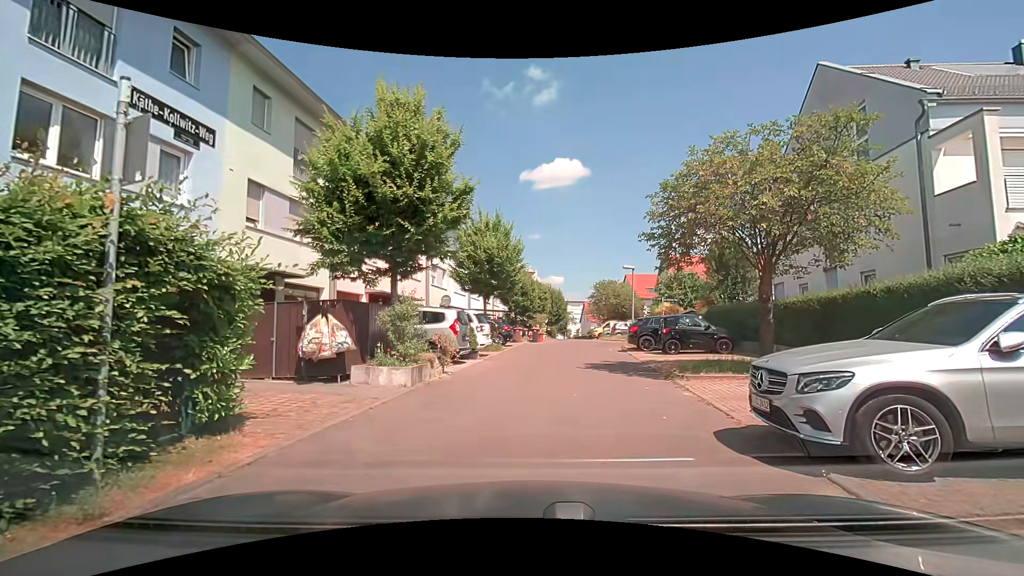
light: Day
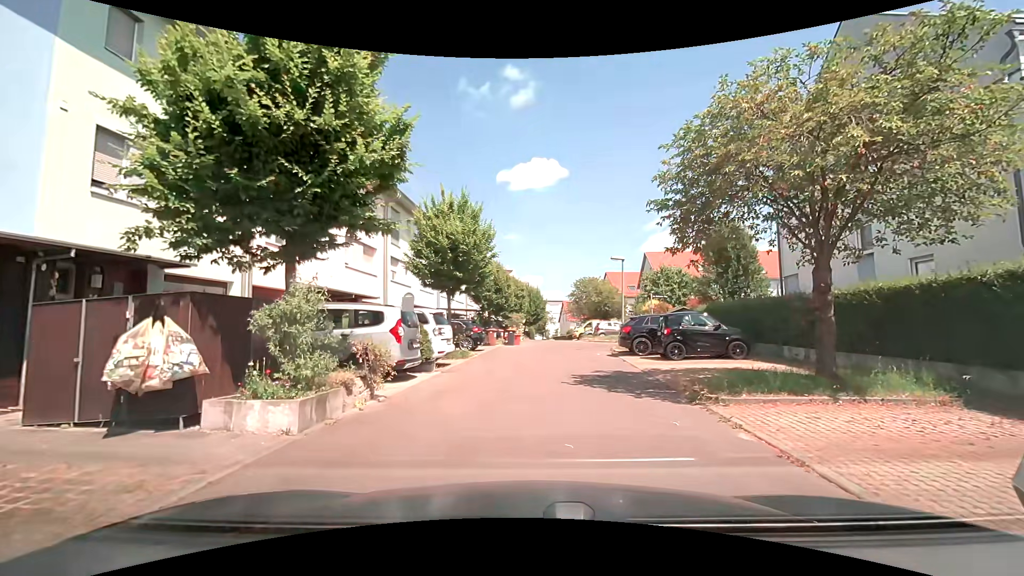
(+0.1, +3.8) m; +3°
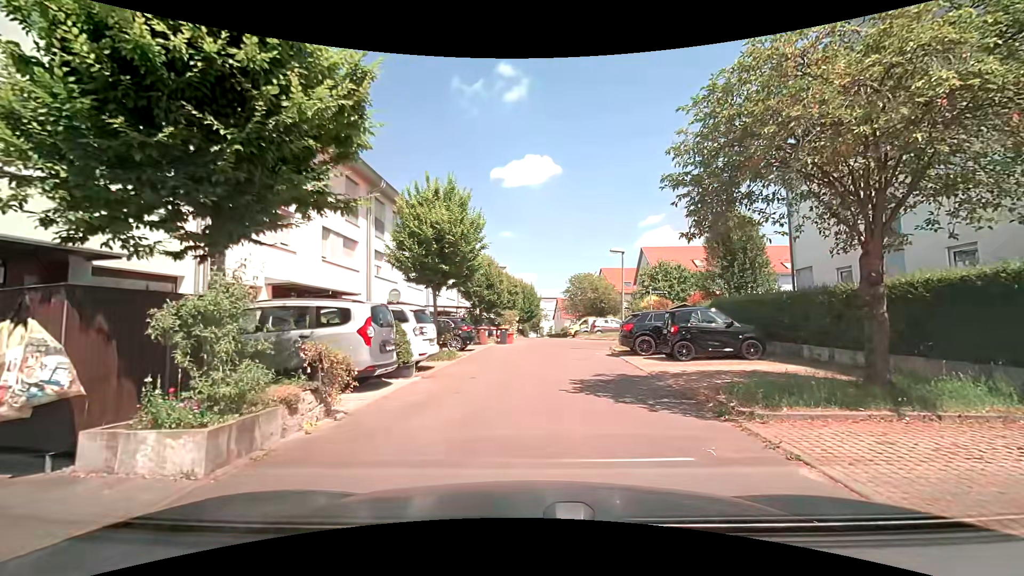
(0.0, +1.6) m; 0°
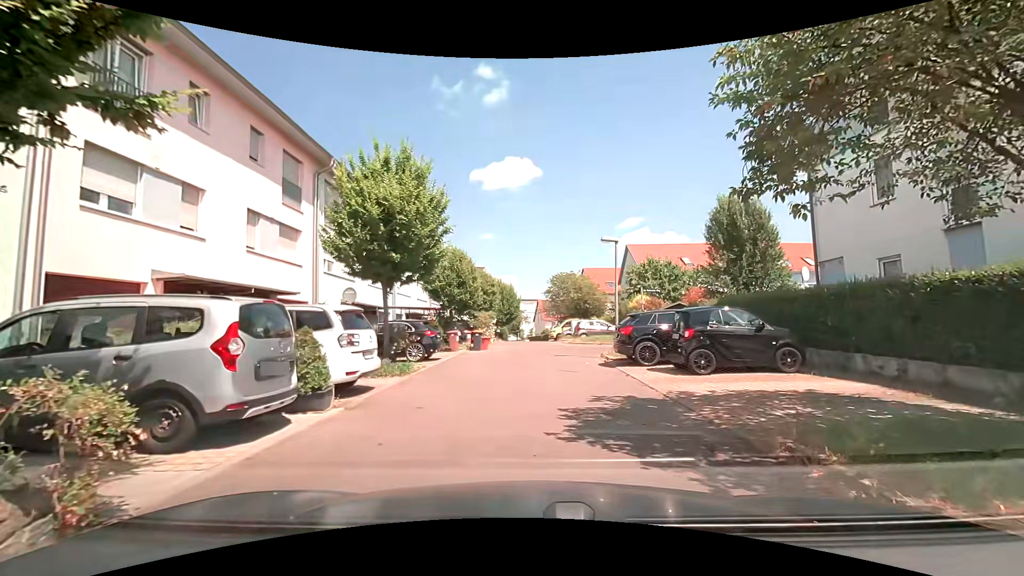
(+0.1, +3.4) m; +2°
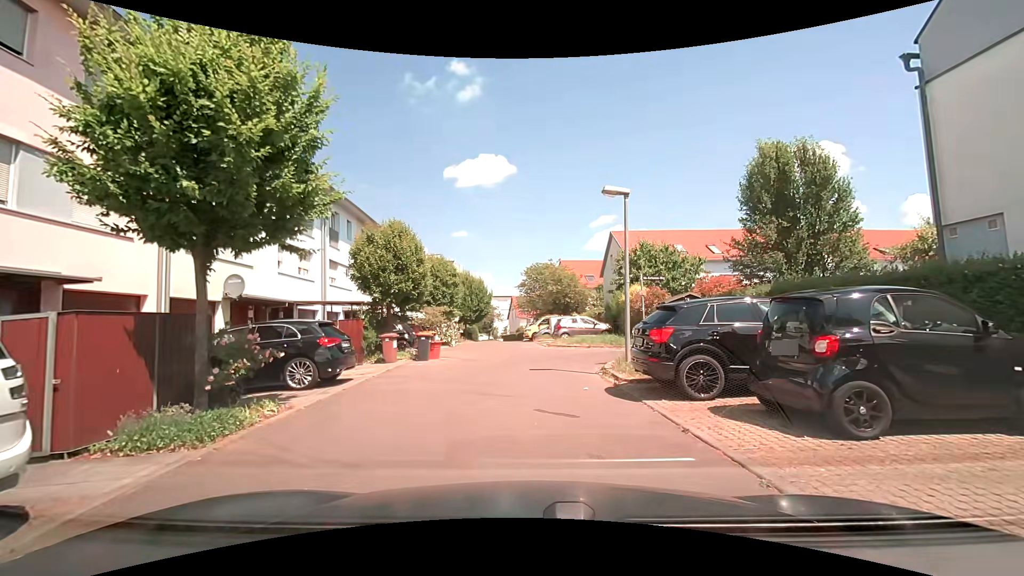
(+0.2, +6.3) m; +4°
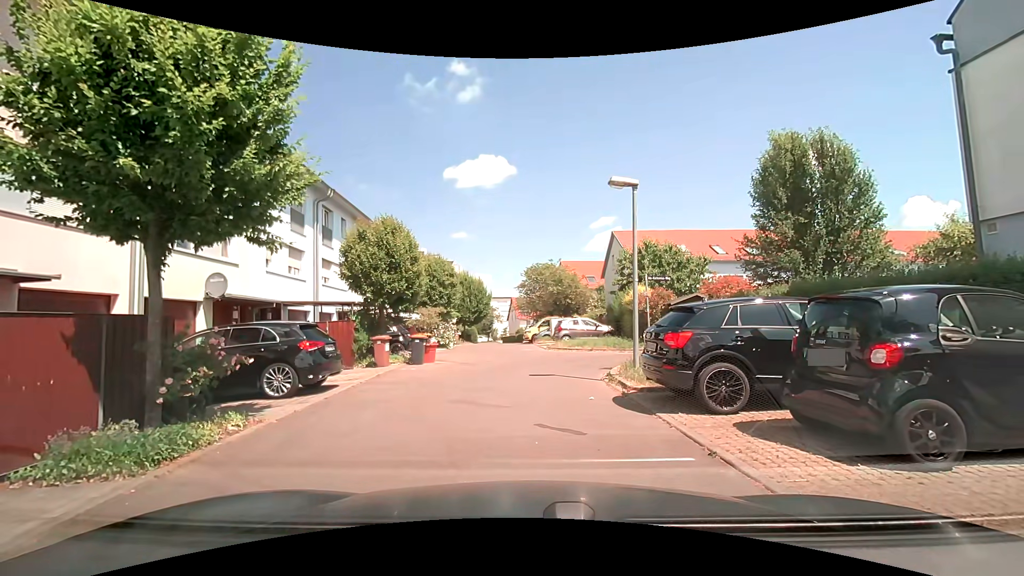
(0.0, +0.8) m; -2°
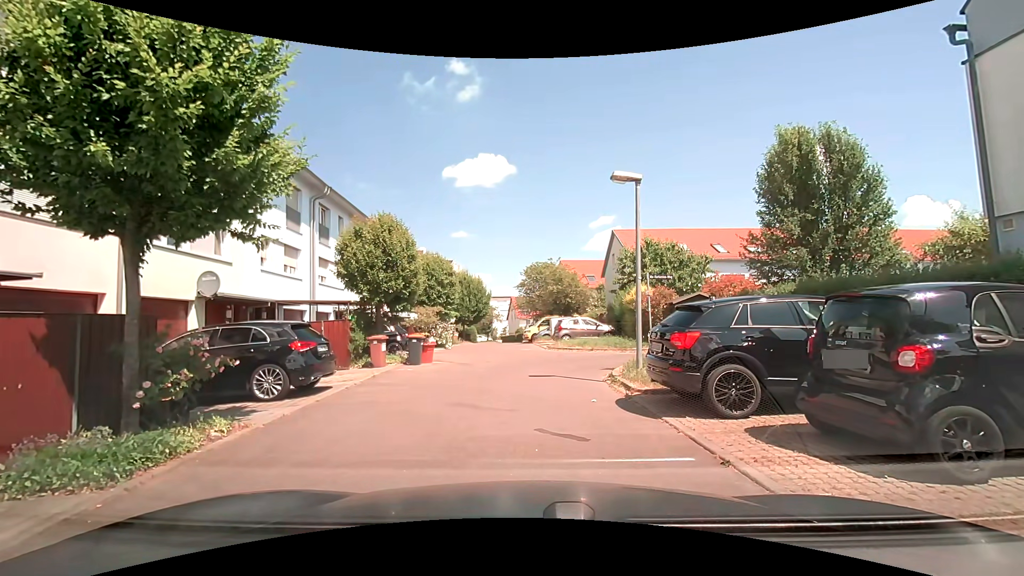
(0.0, +0.4) m; 0°
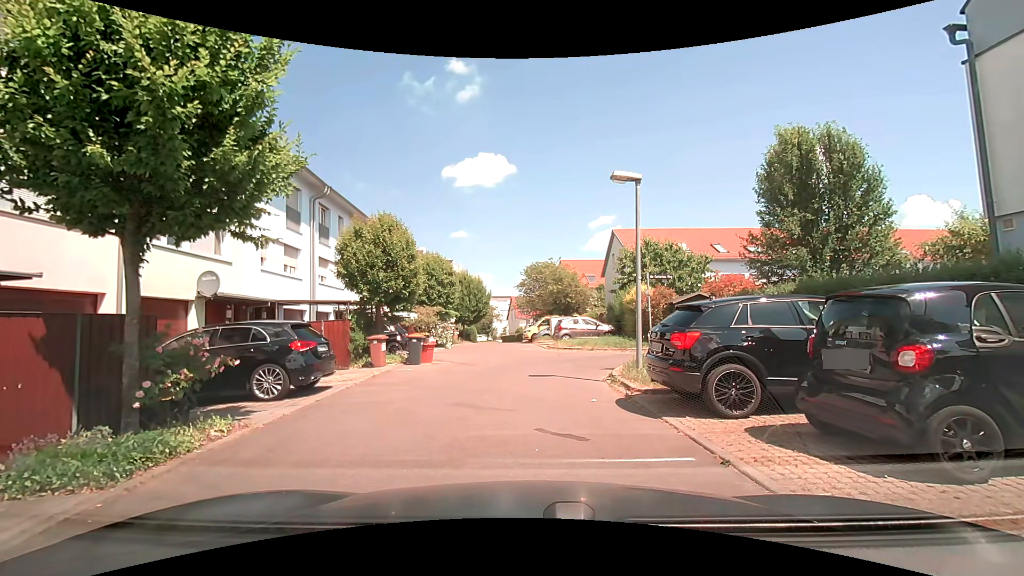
(0.0, 0.0) m; 0°
